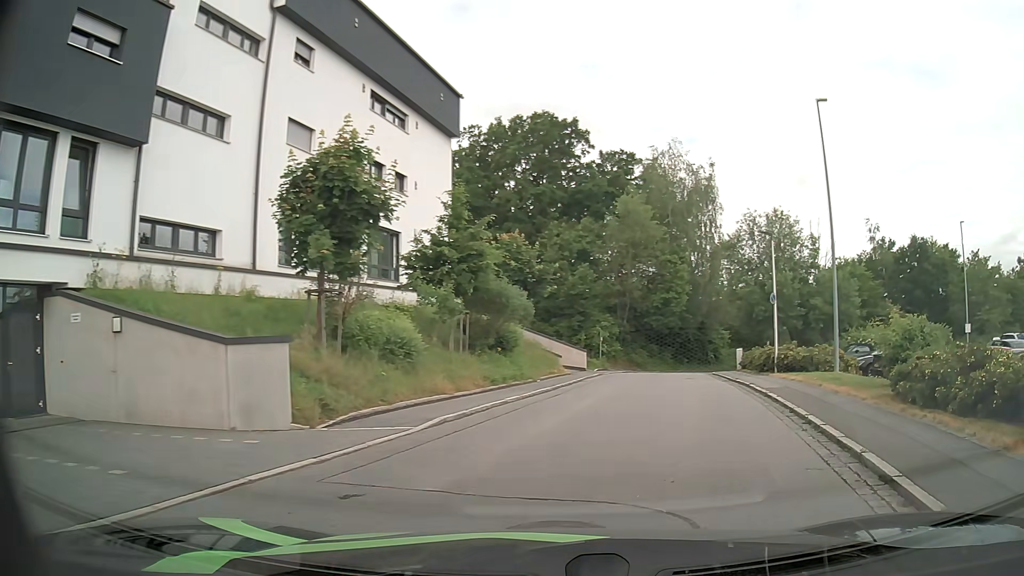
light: Day
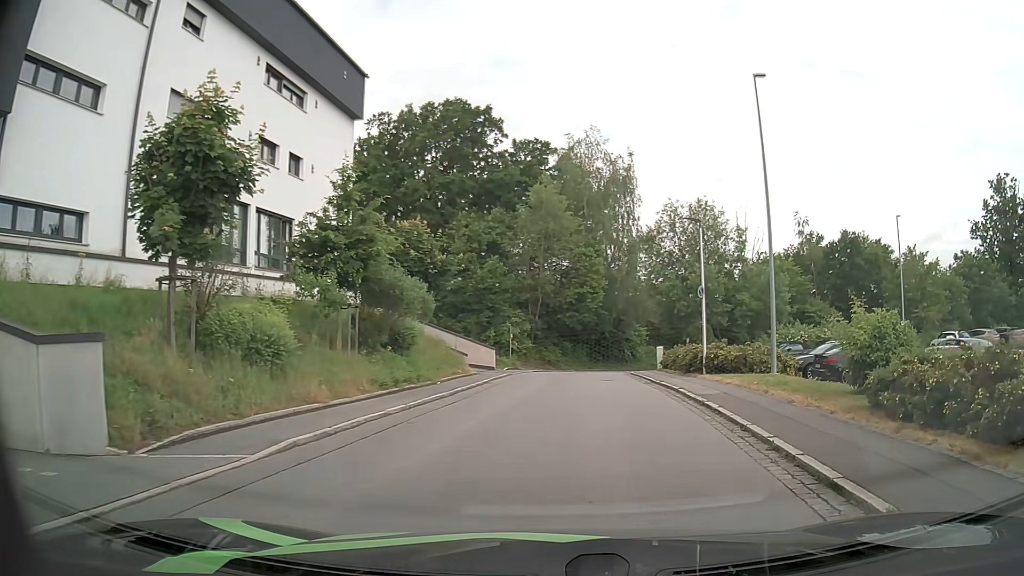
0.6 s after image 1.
(+0.1, +2.6) m; +7°
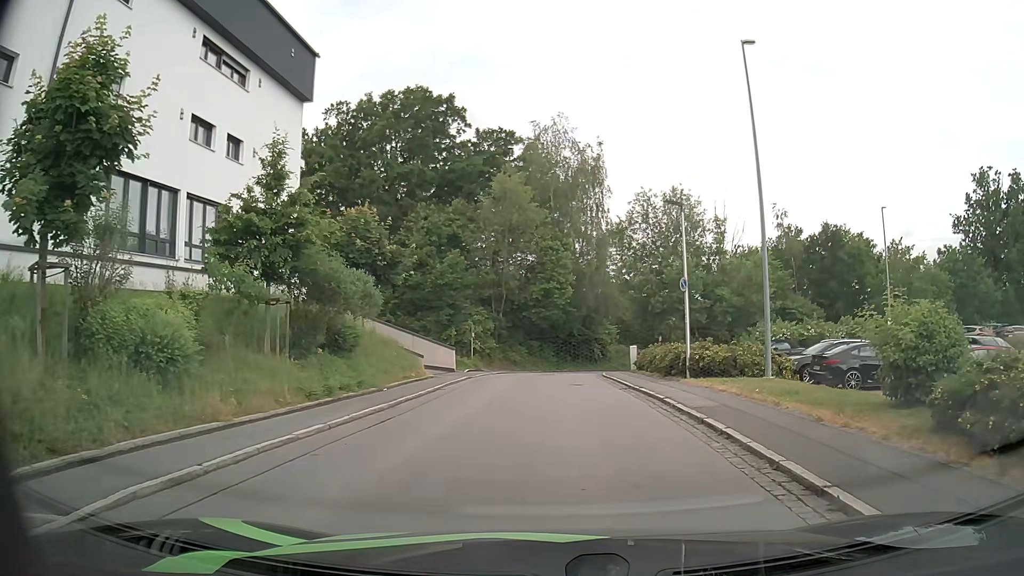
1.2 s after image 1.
(0.0, +2.9) m; +1°
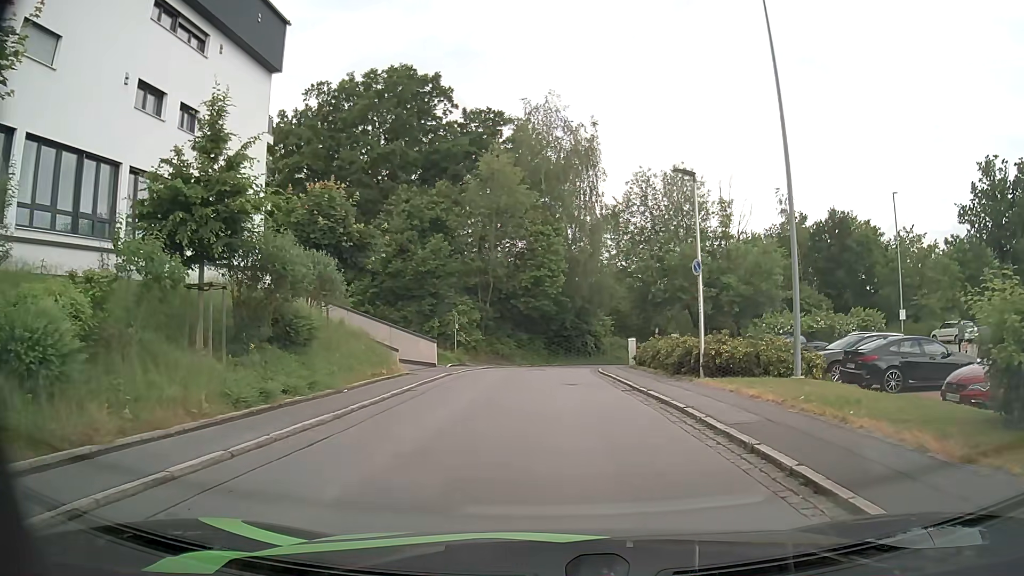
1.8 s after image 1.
(+0.1, +3.1) m; +1°
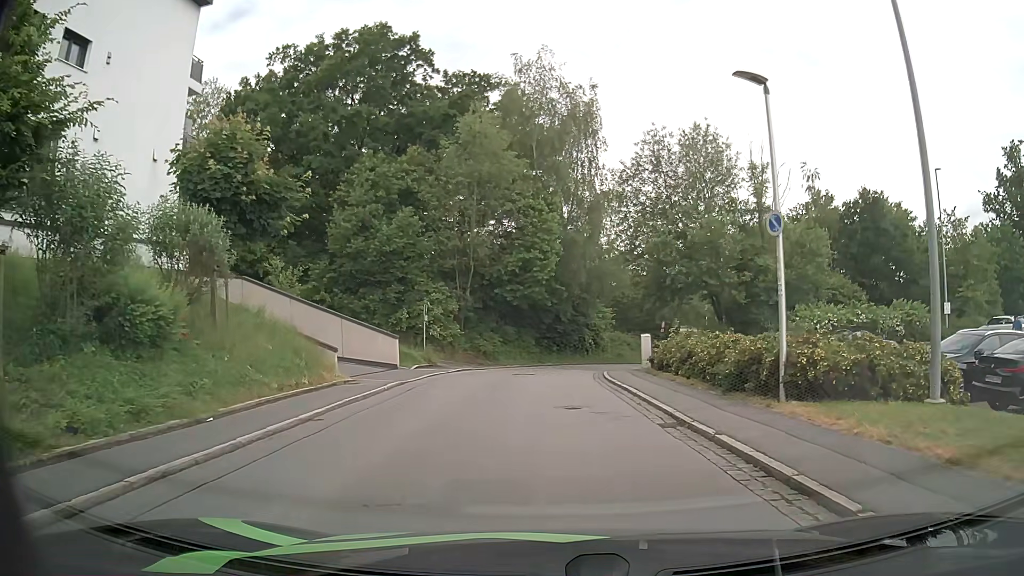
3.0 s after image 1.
(+0.2, +6.7) m; +2°
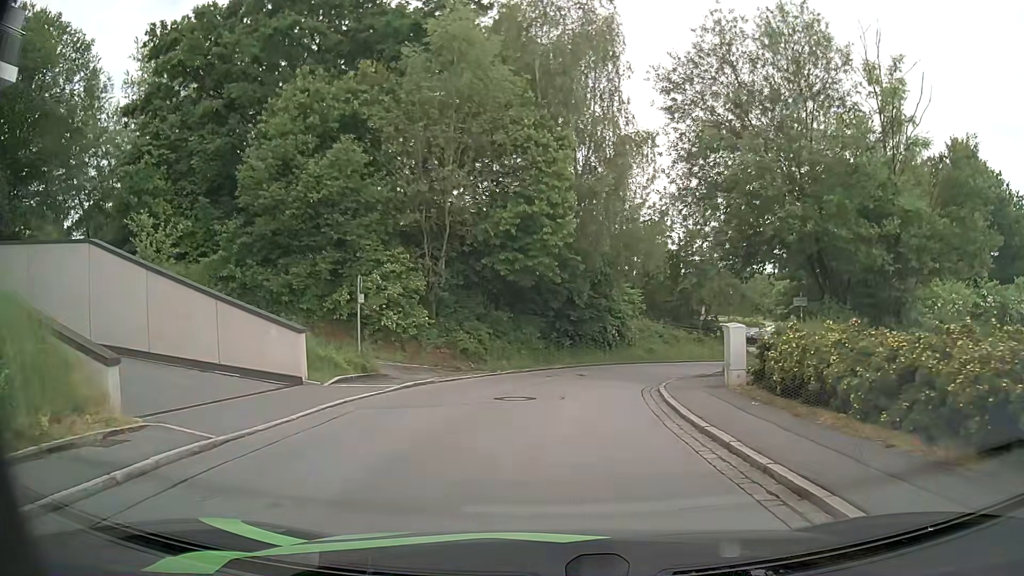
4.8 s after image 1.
(-0.1, +10.9) m; 0°
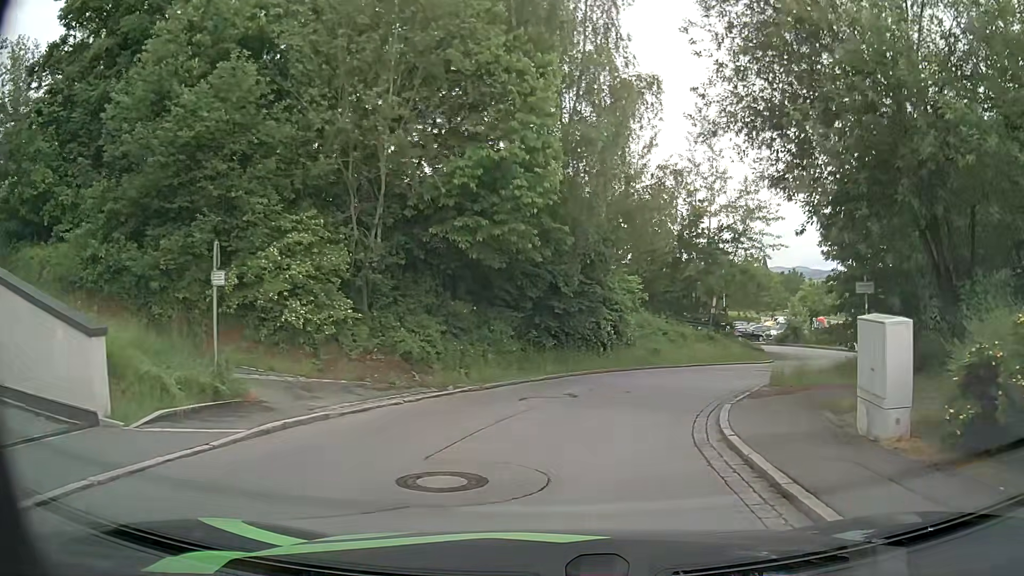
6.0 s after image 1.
(-0.1, +6.9) m; +1°
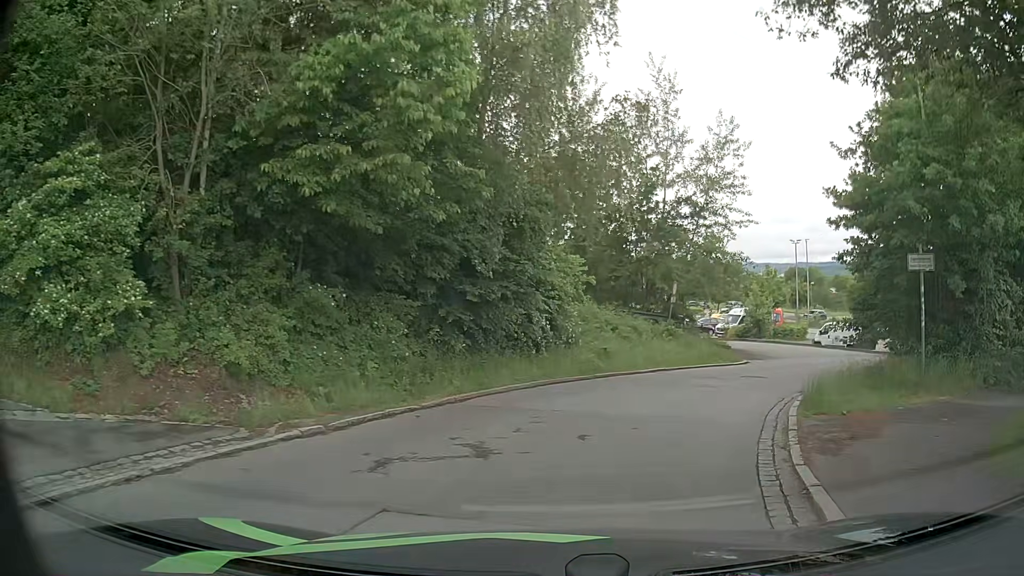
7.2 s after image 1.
(+0.3, +6.4) m; +6°
(+1, +10) (+6, +19) (+13, +26) (+21, +31) (+30, +36) (+38, +41) (+47, +46) (+55, +52) (+64, +57) (+74, +59) m
